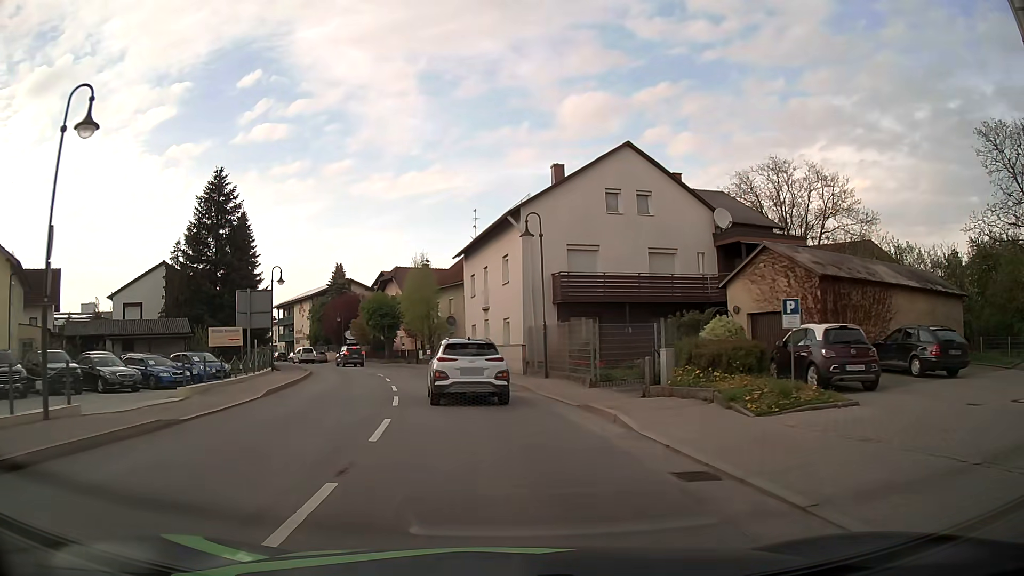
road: secondary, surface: asphalt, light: Day
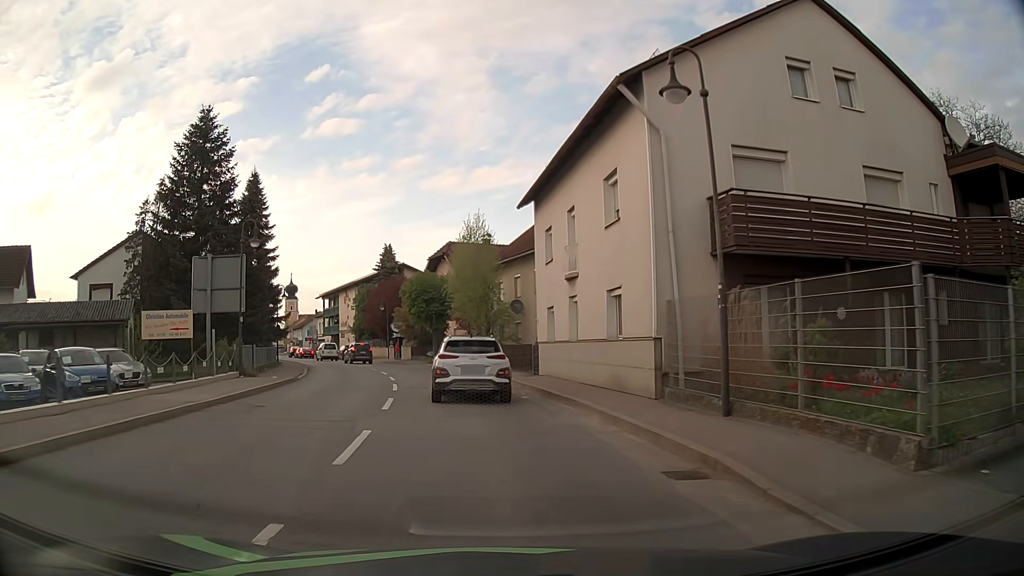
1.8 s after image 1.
(-0.6, +13.8) m; -6°
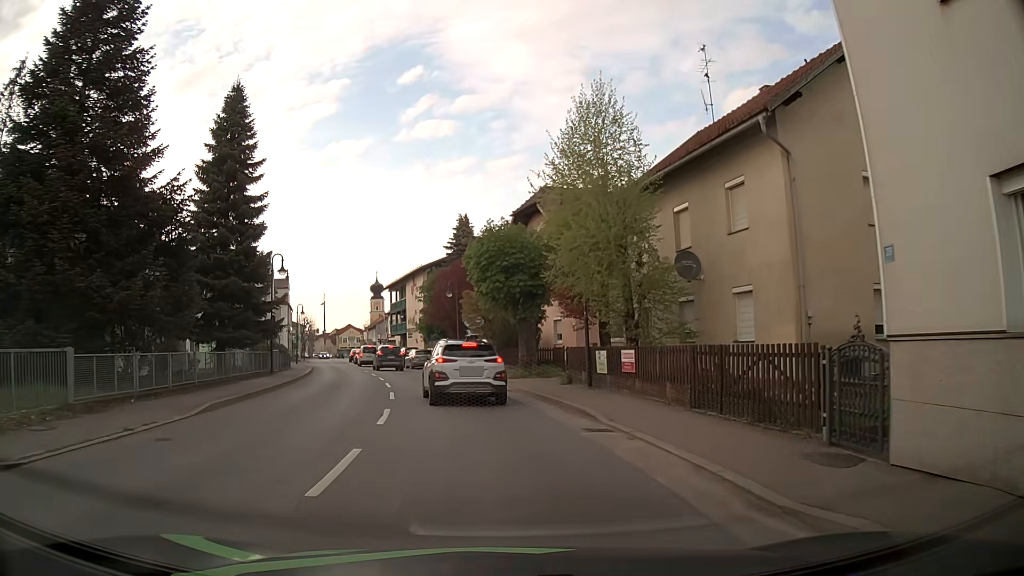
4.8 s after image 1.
(-1.5, +19.5) m; -8°
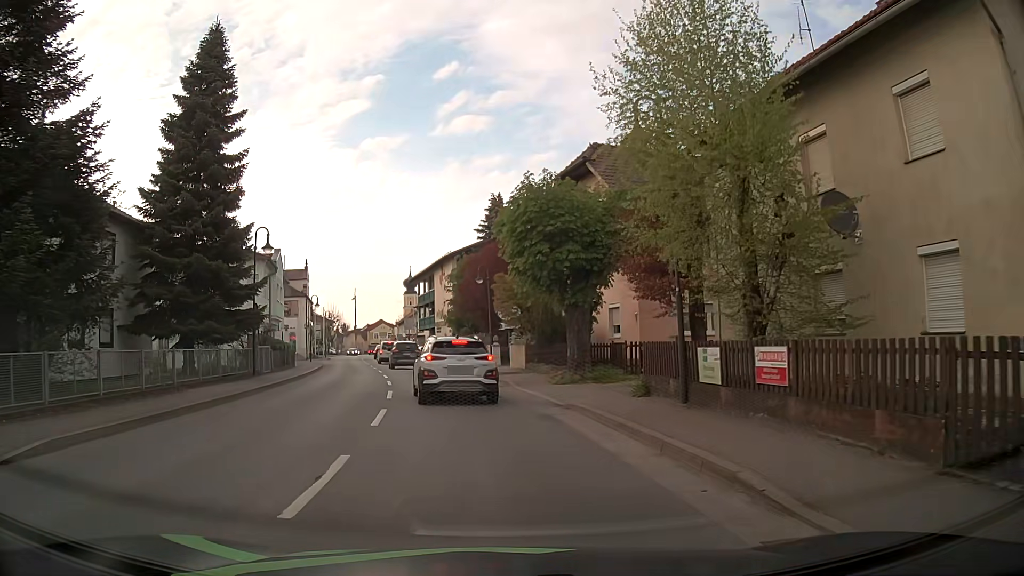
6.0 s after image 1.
(-0.2, +6.9) m; -4°
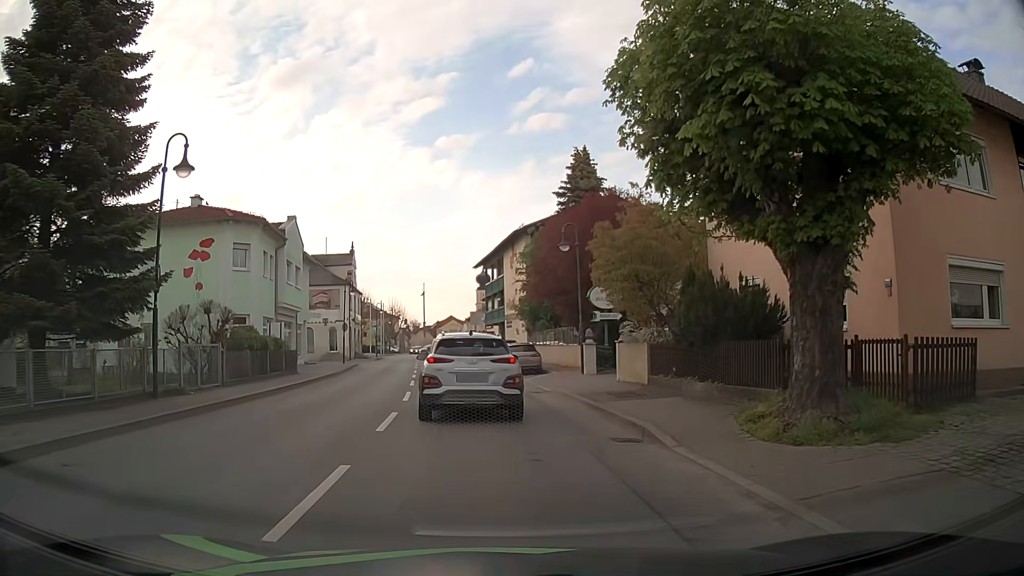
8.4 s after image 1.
(-0.6, +12.7) m; -5°
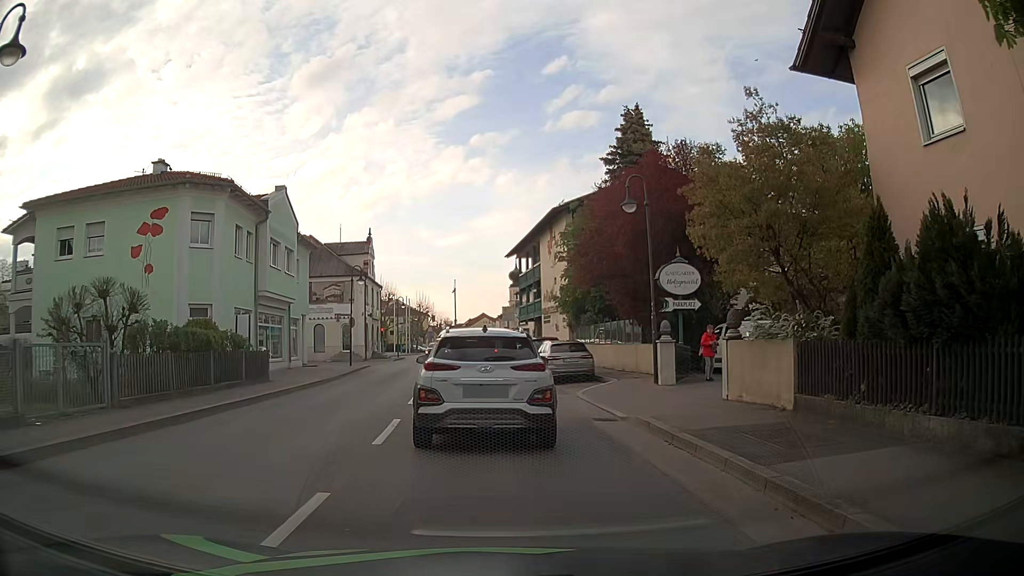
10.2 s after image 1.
(-0.3, +7.2) m; -3°
